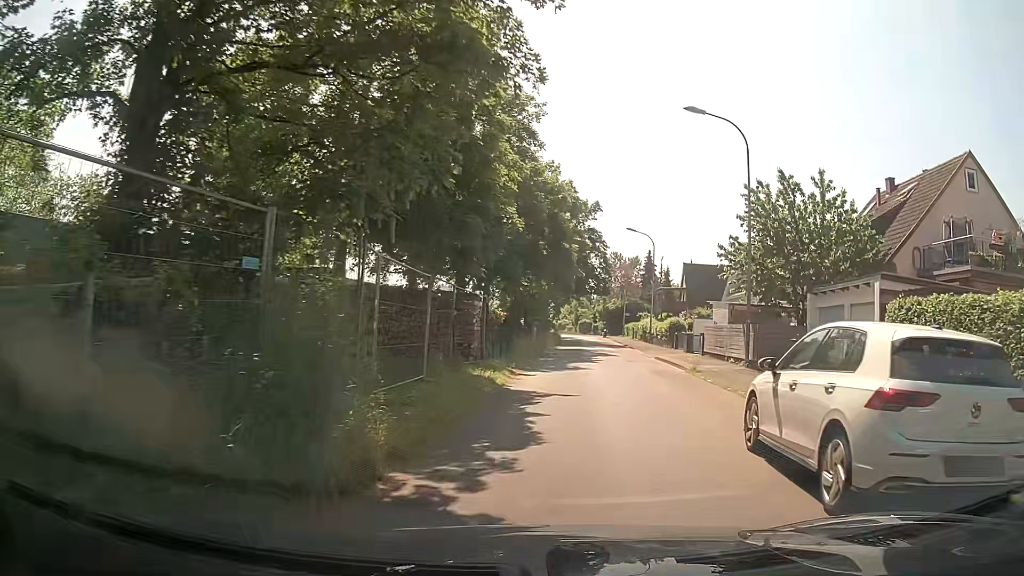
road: residential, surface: asphalt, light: Day
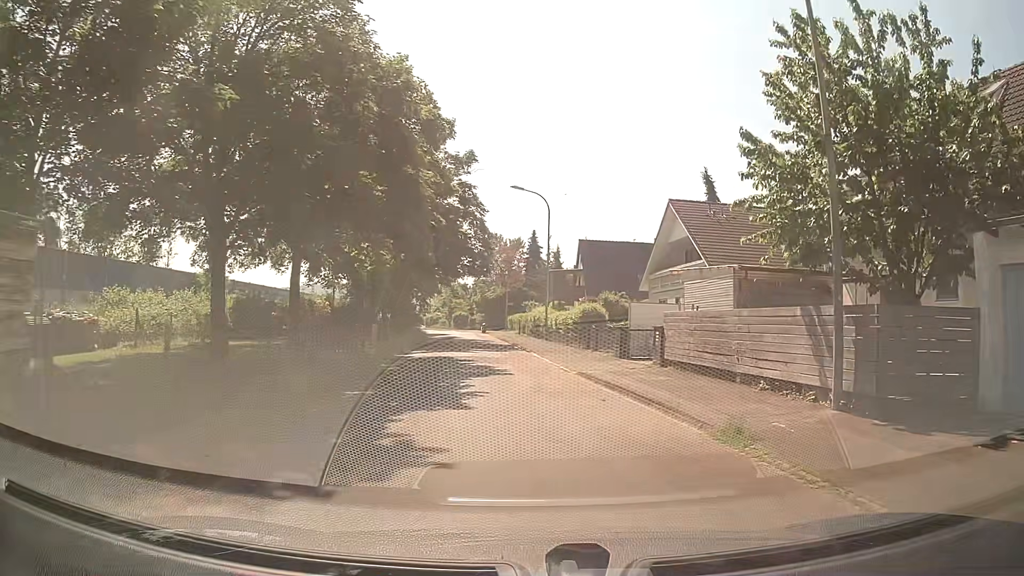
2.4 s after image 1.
(+1.0, +14.6) m; +9°
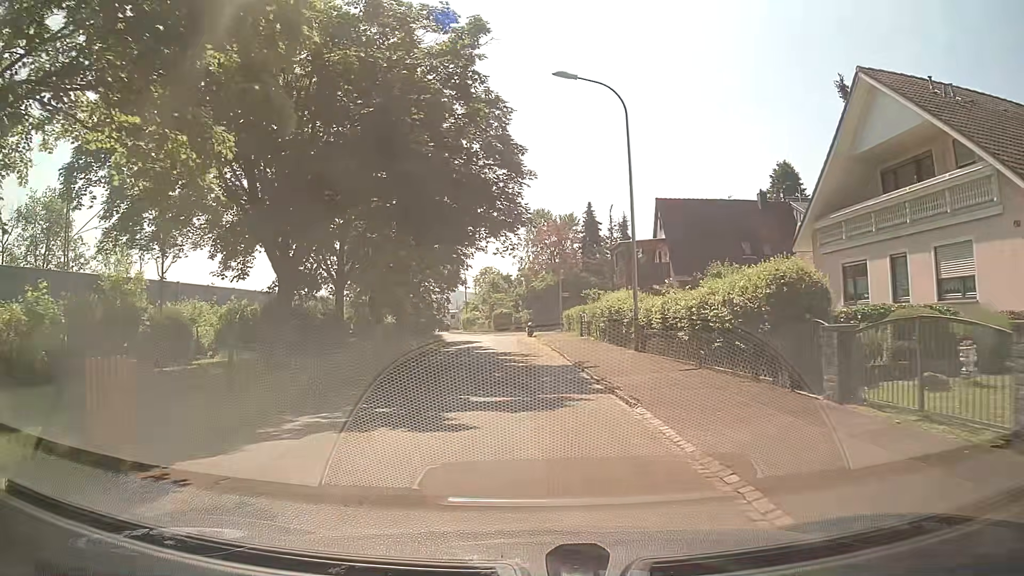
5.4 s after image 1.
(-0.6, +19.1) m; -5°
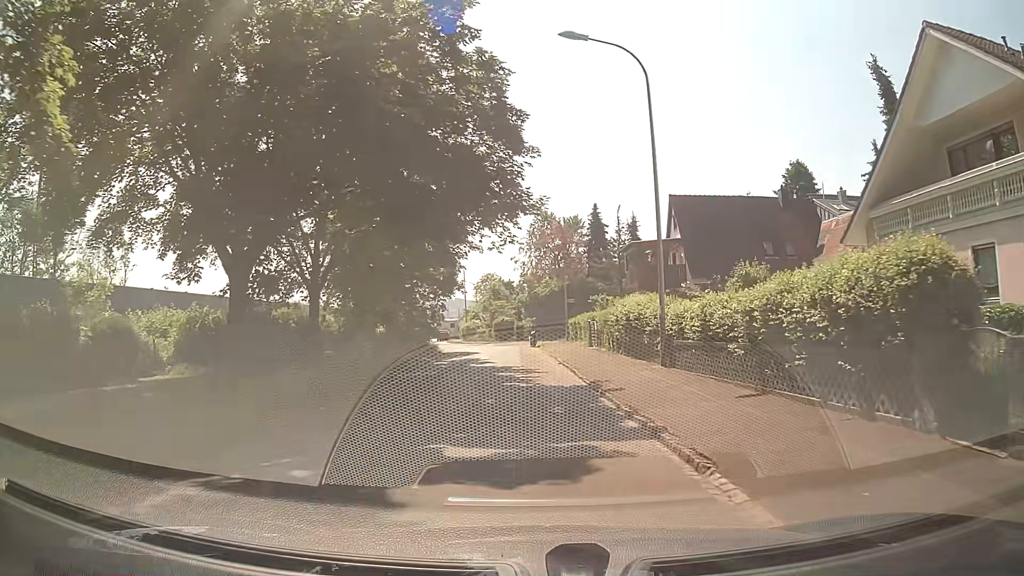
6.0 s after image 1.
(0.0, +4.0) m; +1°
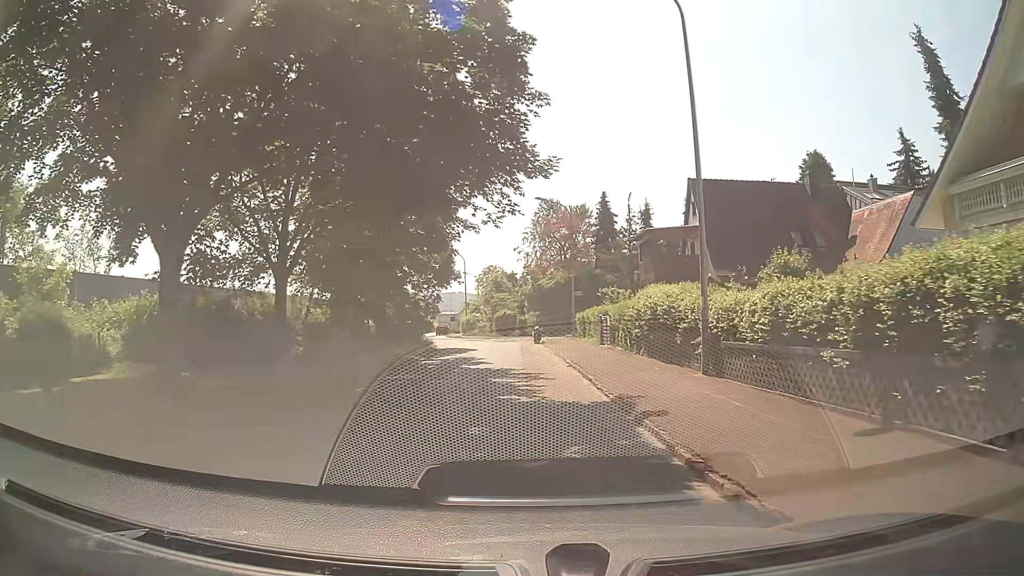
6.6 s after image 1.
(0.0, +4.0) m; -1°
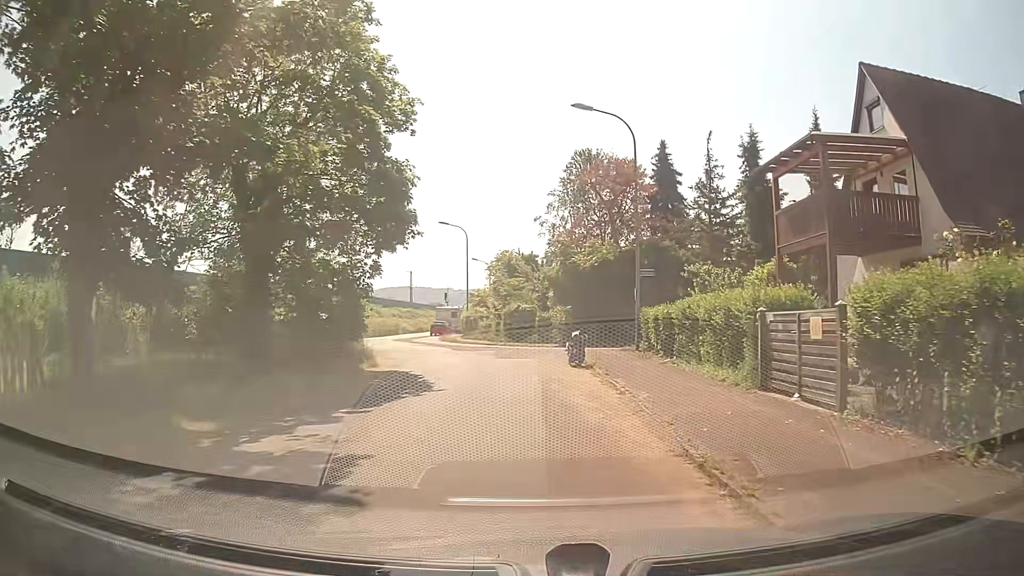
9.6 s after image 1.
(-0.2, +19.8) m; -2°
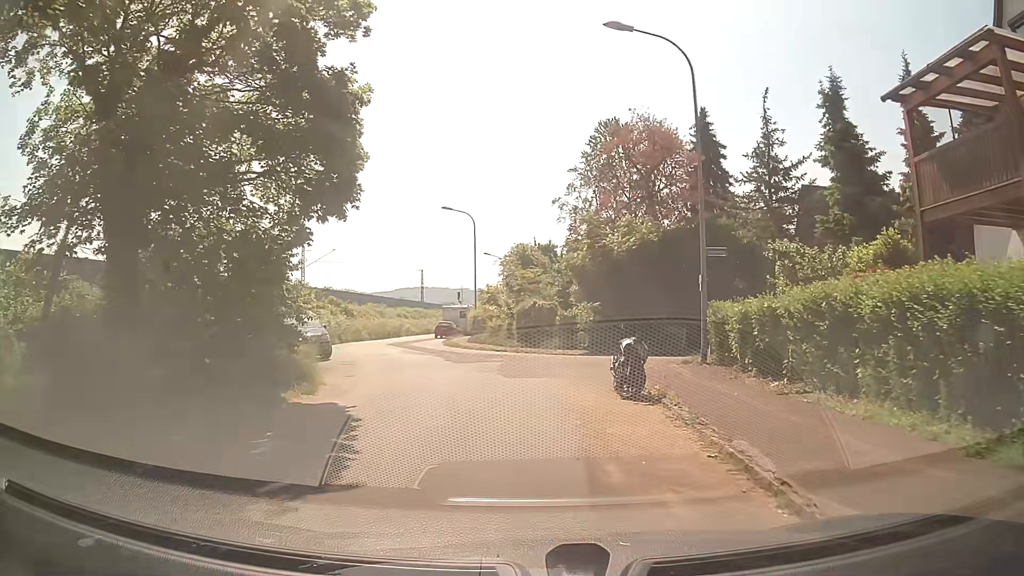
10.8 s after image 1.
(0.0, +7.4) m; -1°
(0, +10) (-1, +20) (-4, +30) (-6, +39) (-8, +49) (-10, +59) (-9, +69) (-9, +79) (-8, +89) (-8, +99) m
